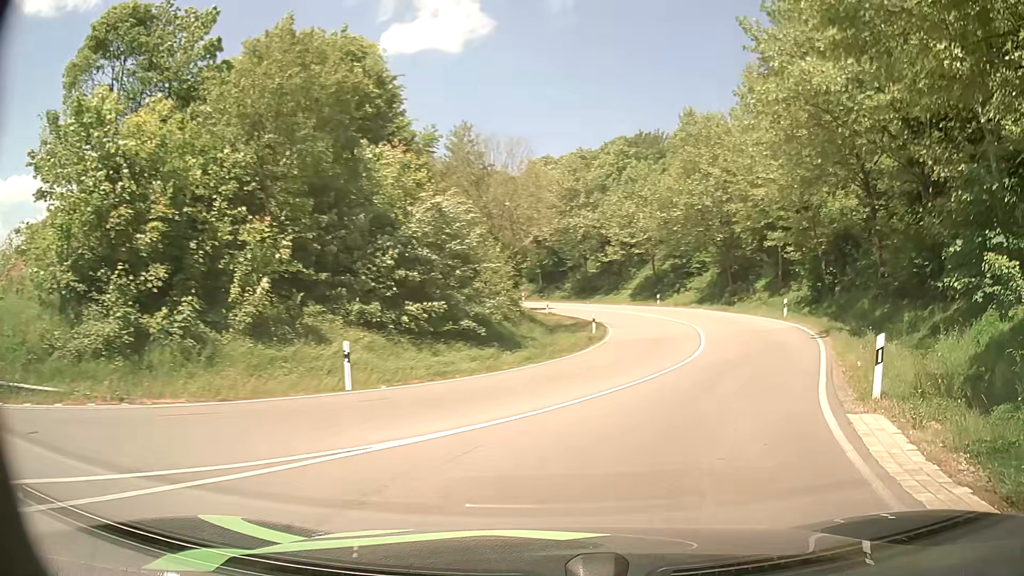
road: primary_link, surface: asphalt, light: Day
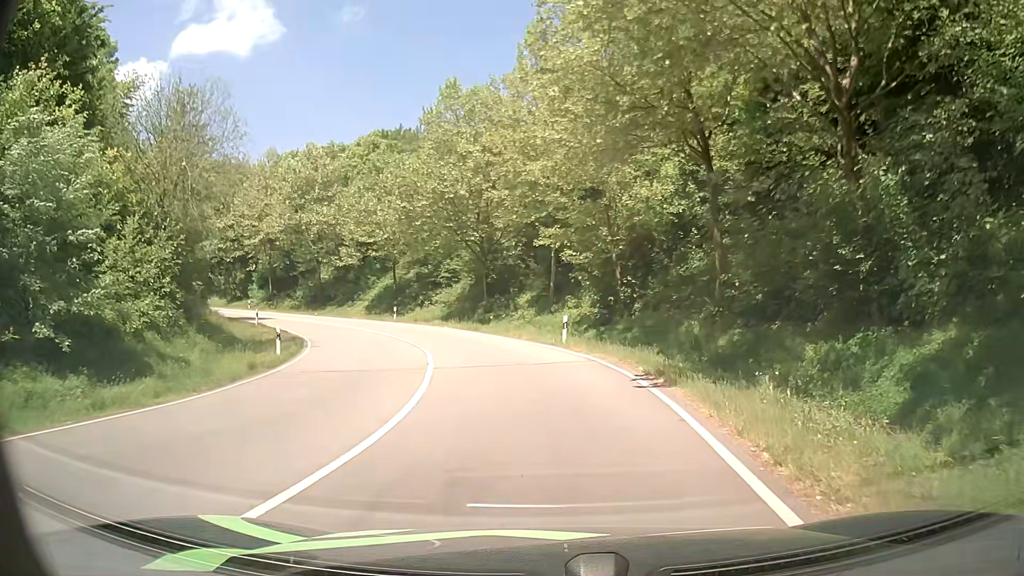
(+2.9, +11.3) m; +22°
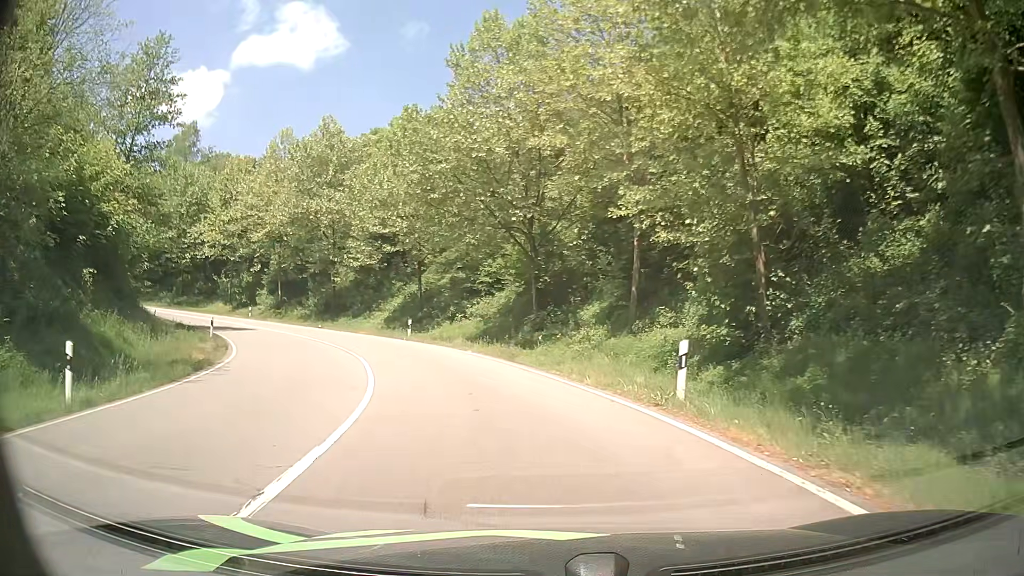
(-0.4, +13.7) m; -5°
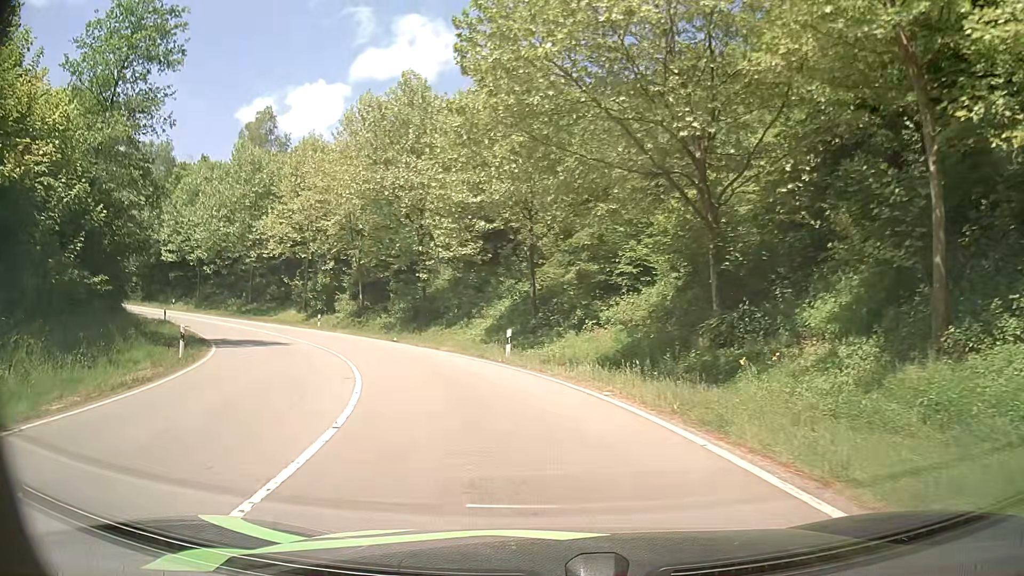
(-1.3, +13.1) m; -11°
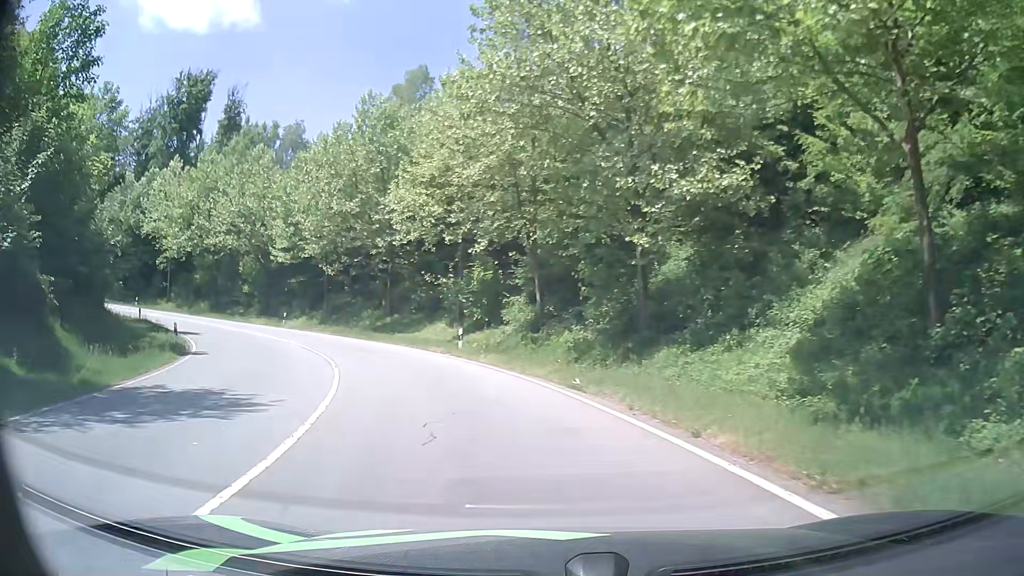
(-3.3, +19.7) m; -19°
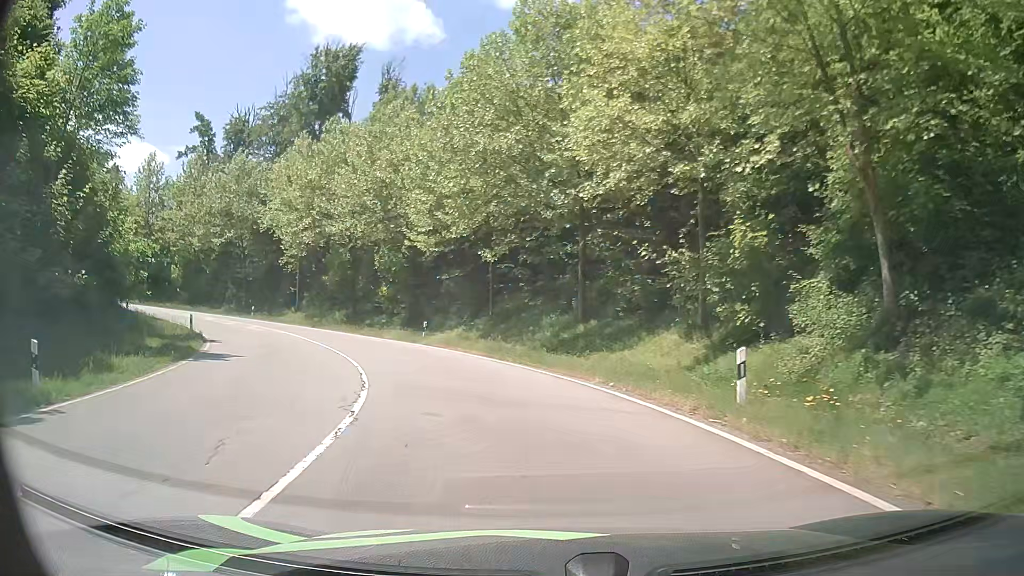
(-2.8, +16.2) m; -17°
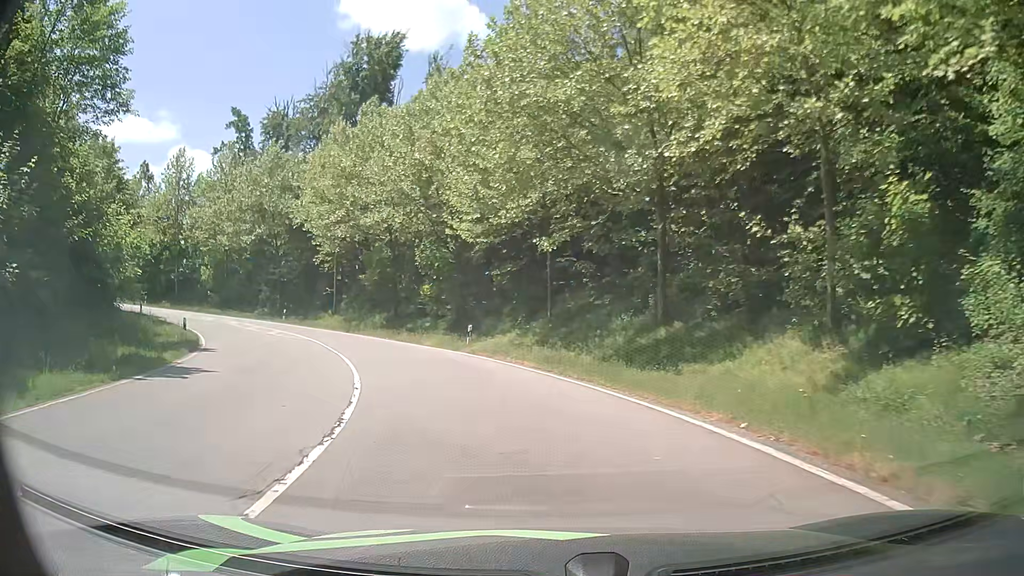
(-0.4, +5.6) m; -6°
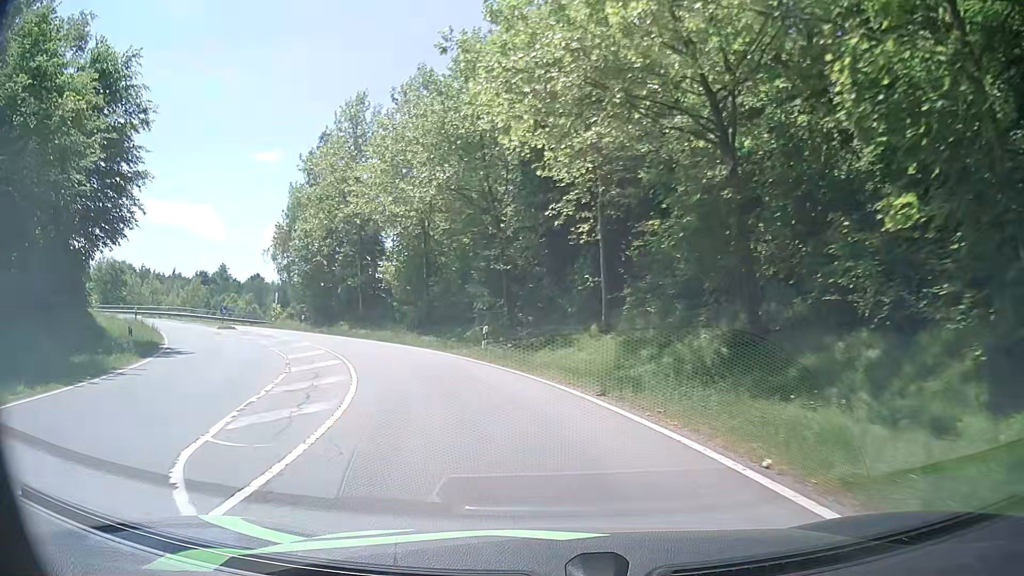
(-6.5, +28.1) m; -26°
(-1, +10) (-4, +19) (-9, +28) (-15, +36) (-22, +43) (-30, +49) (-39, +54) (-48, +58) (-57, +62) (-66, +66) m
